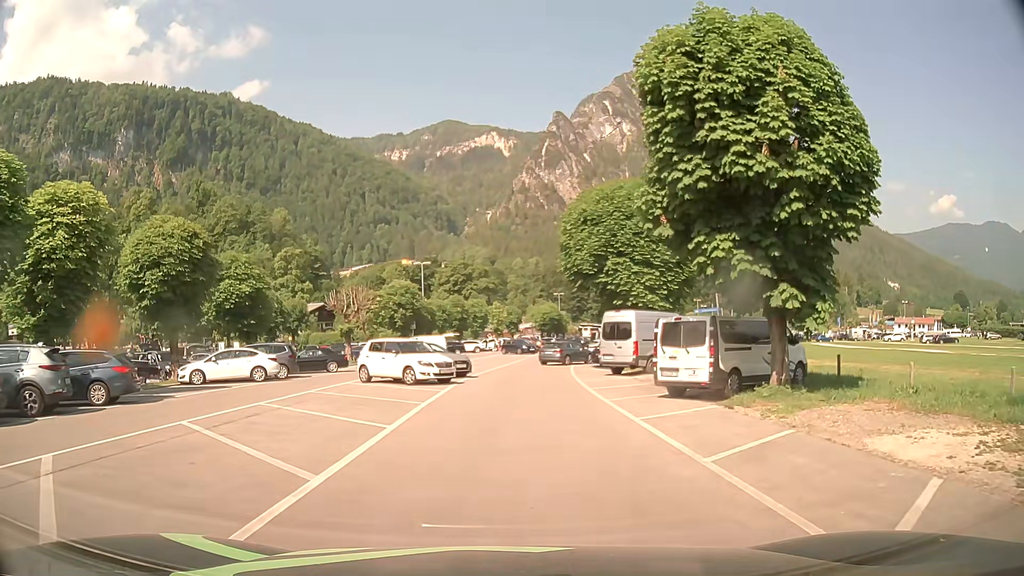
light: Day
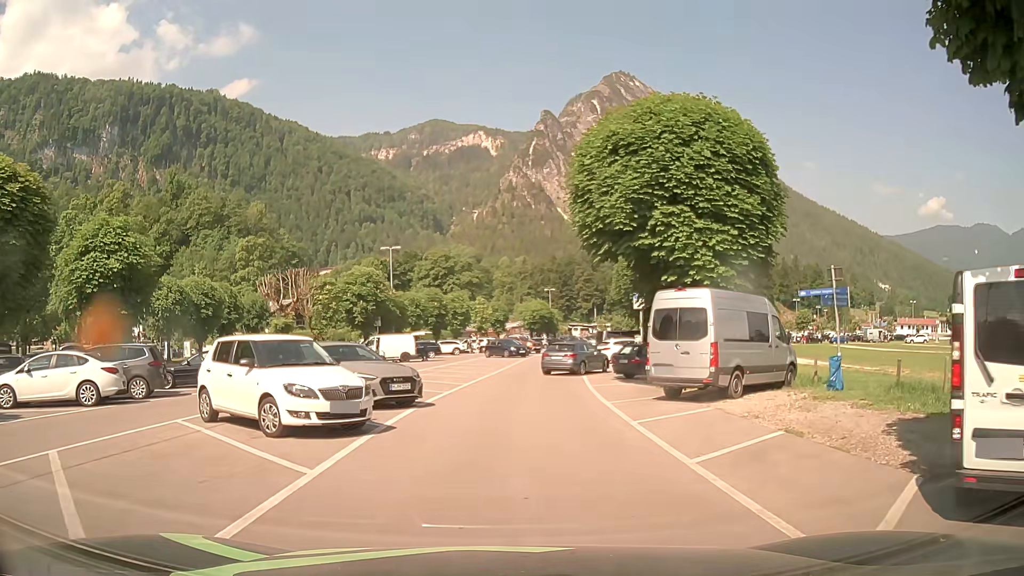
(+0.1, +11.9) m; +2°
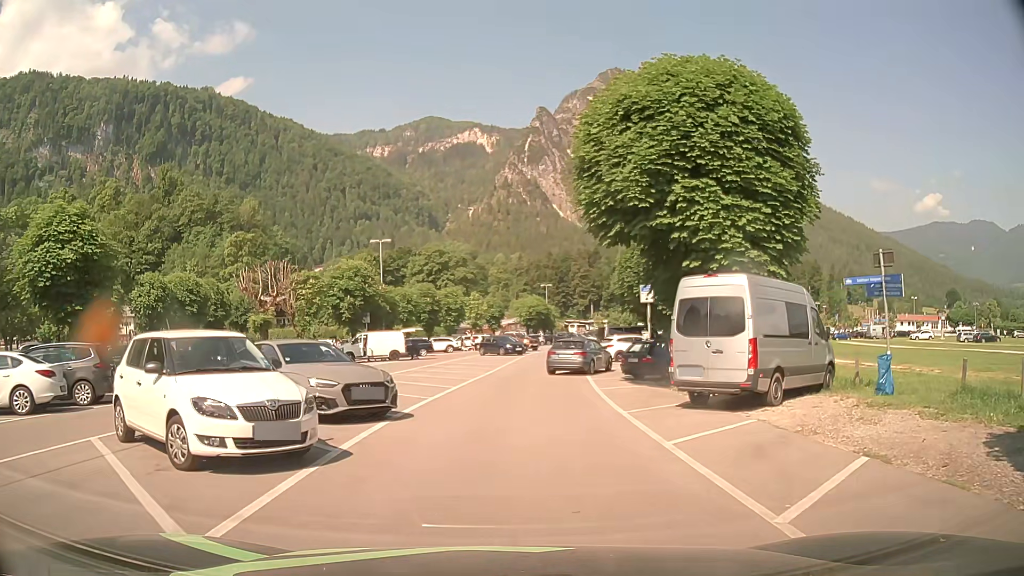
(0.0, +2.8) m; 0°
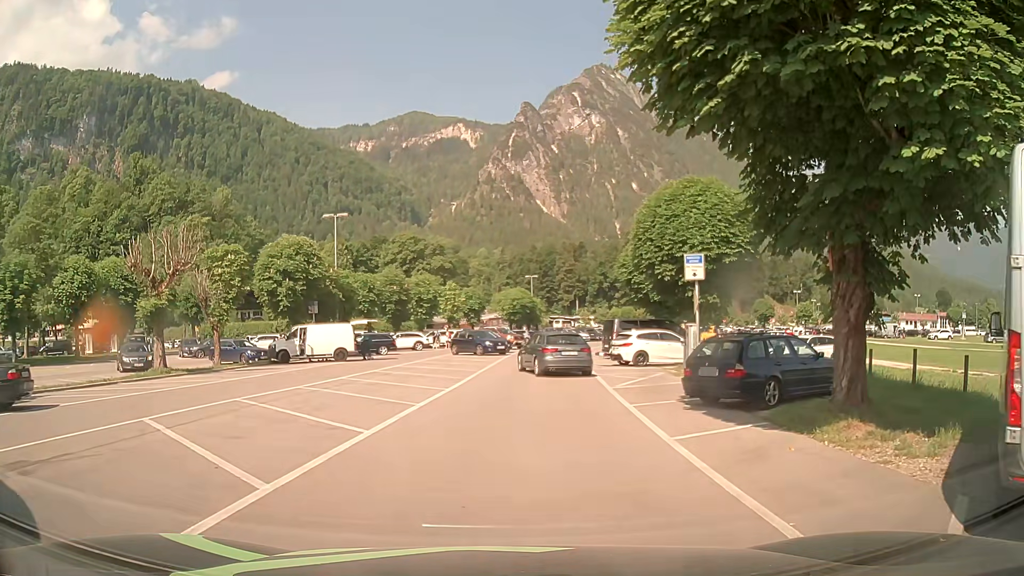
(0.0, +10.2) m; -1°
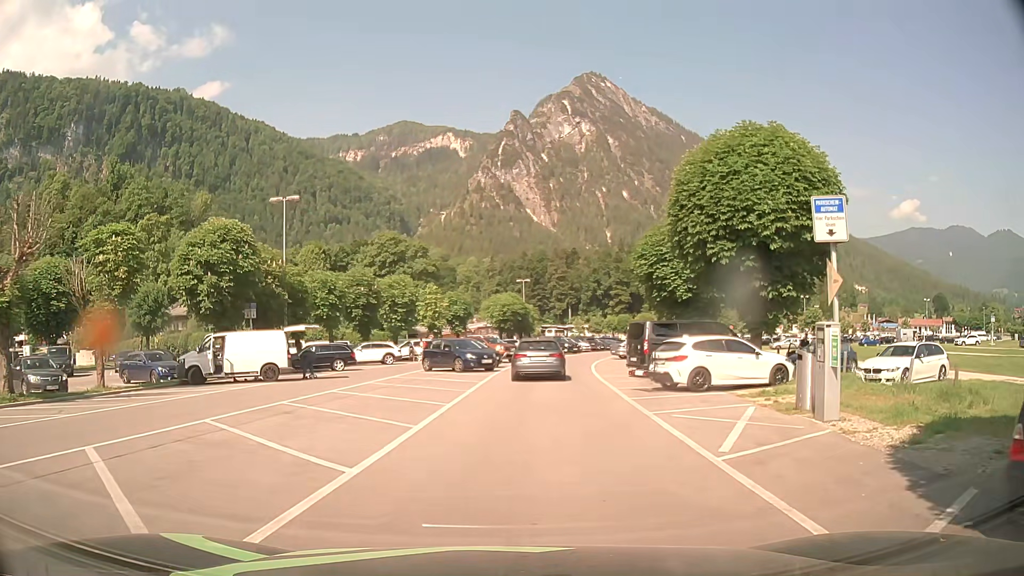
(+0.3, +9.5) m; +3°
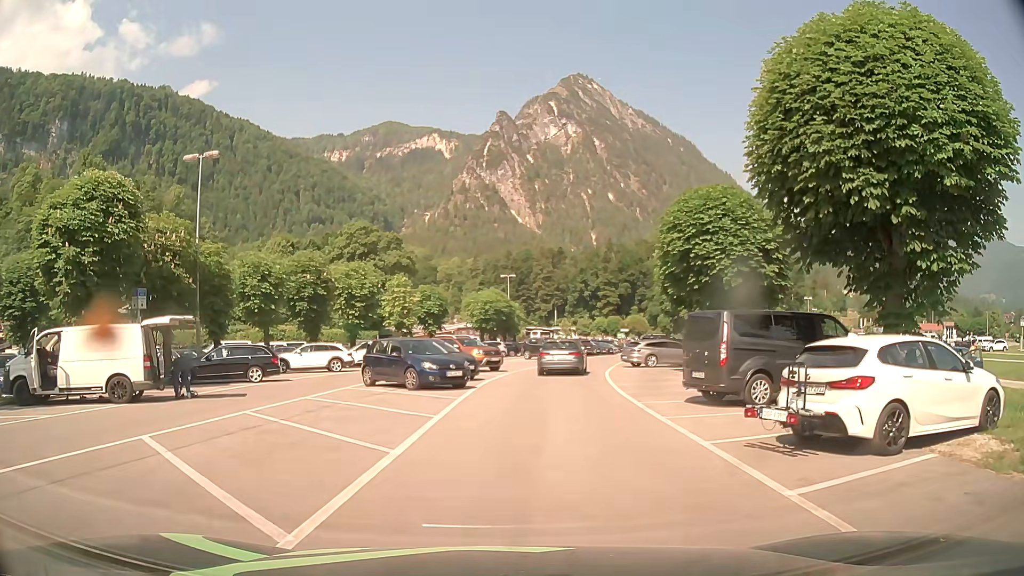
(0.0, +10.0) m; 0°
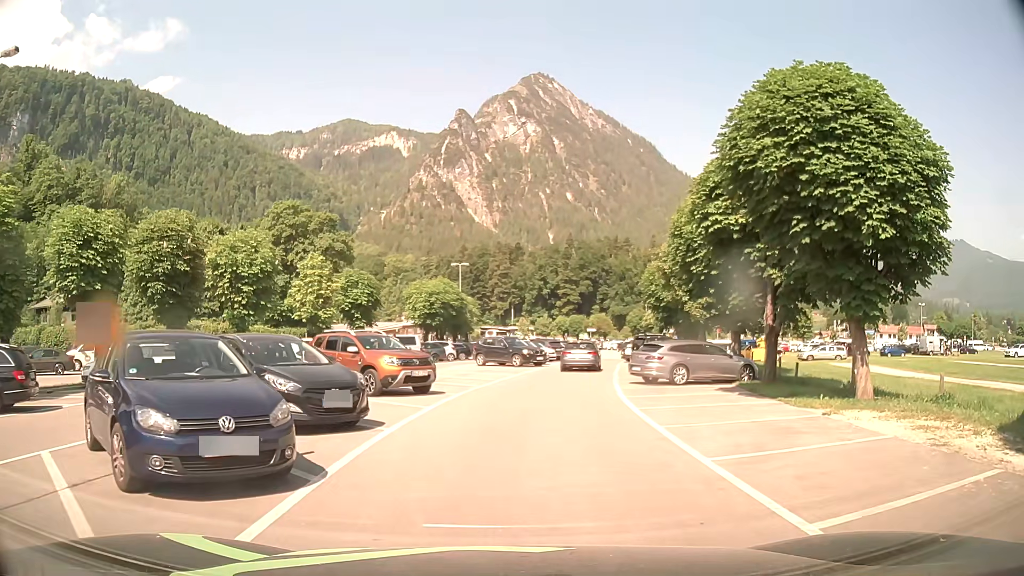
(+0.5, +13.1) m; +4°
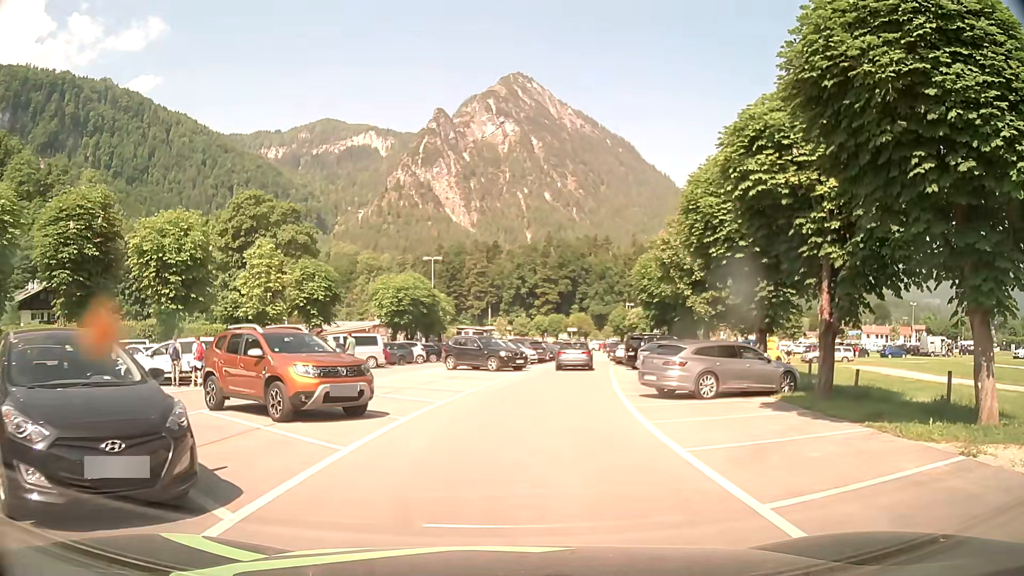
(+0.1, +5.3) m; +2°
